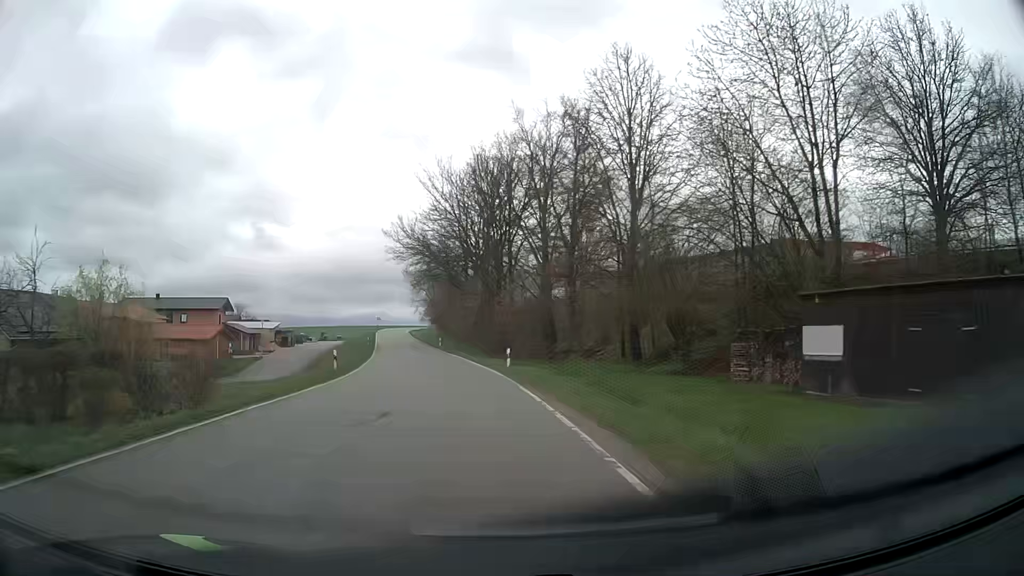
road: tertiary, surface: asphalt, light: Day
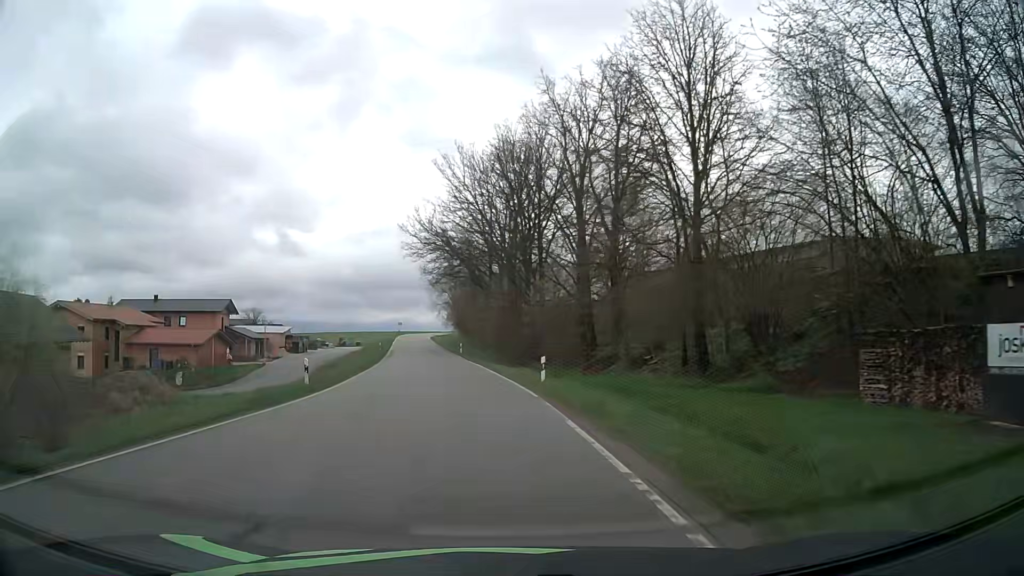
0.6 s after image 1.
(-0.1, +8.2) m; -2°
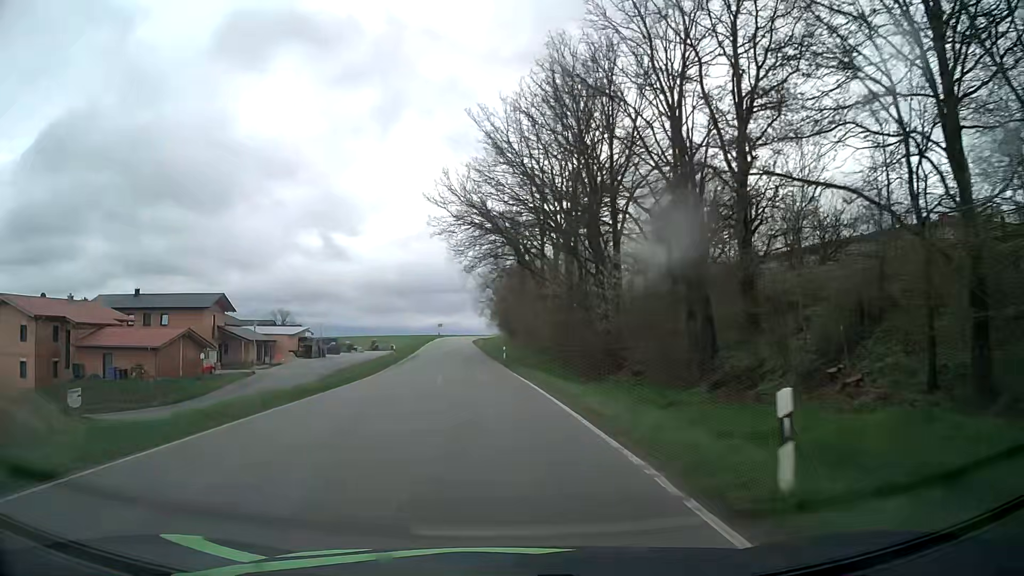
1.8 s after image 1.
(-0.6, +16.8) m; -4°
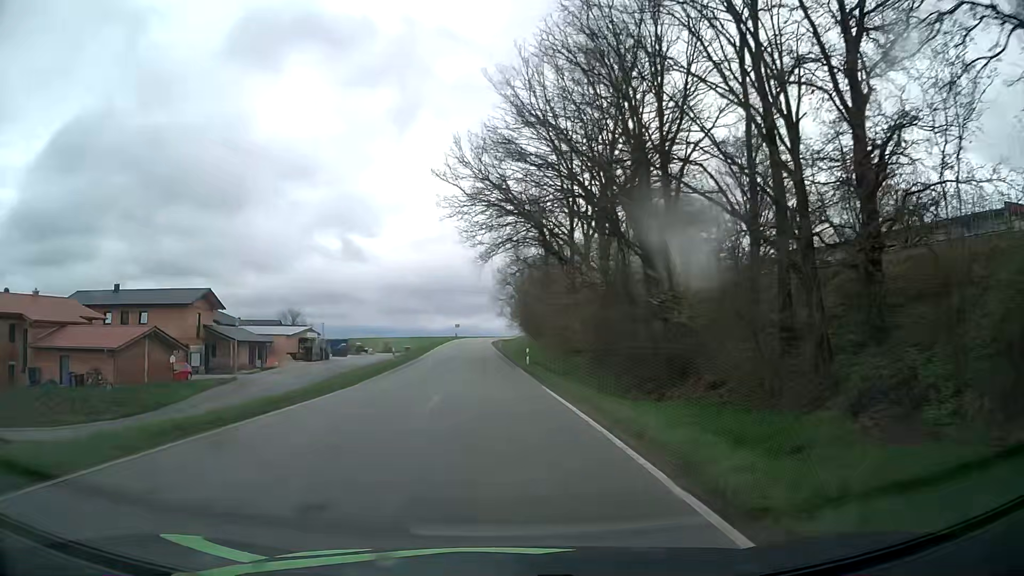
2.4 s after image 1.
(-0.1, +8.6) m; -2°
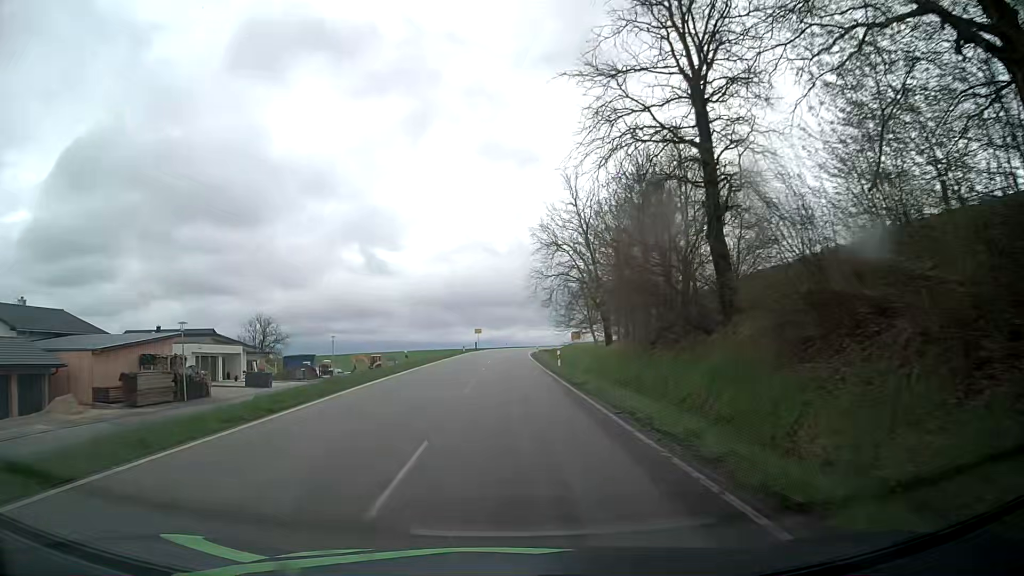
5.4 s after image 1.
(-1.7, +44.1) m; -3°
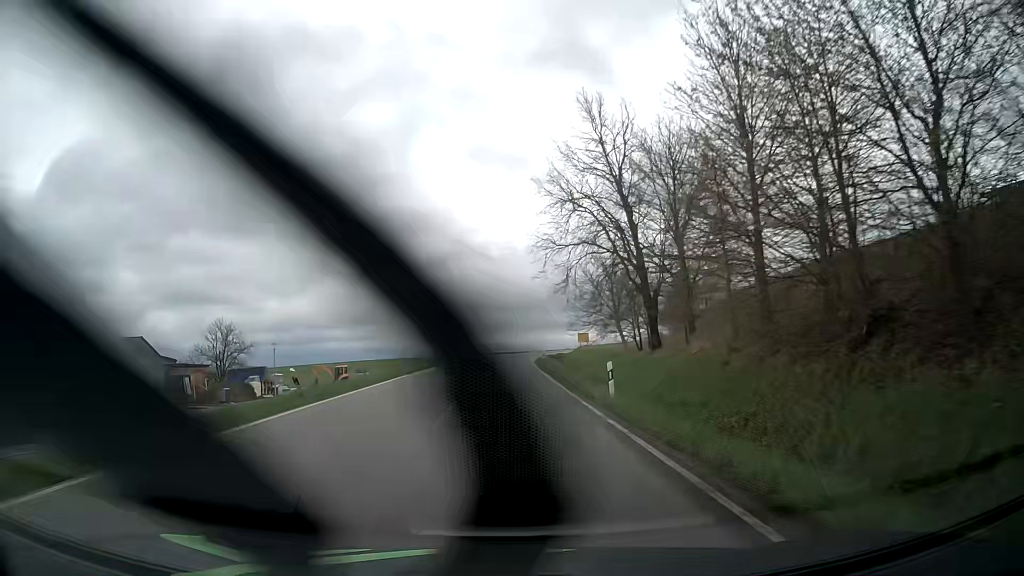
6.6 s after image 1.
(+0.2, +17.9) m; 0°
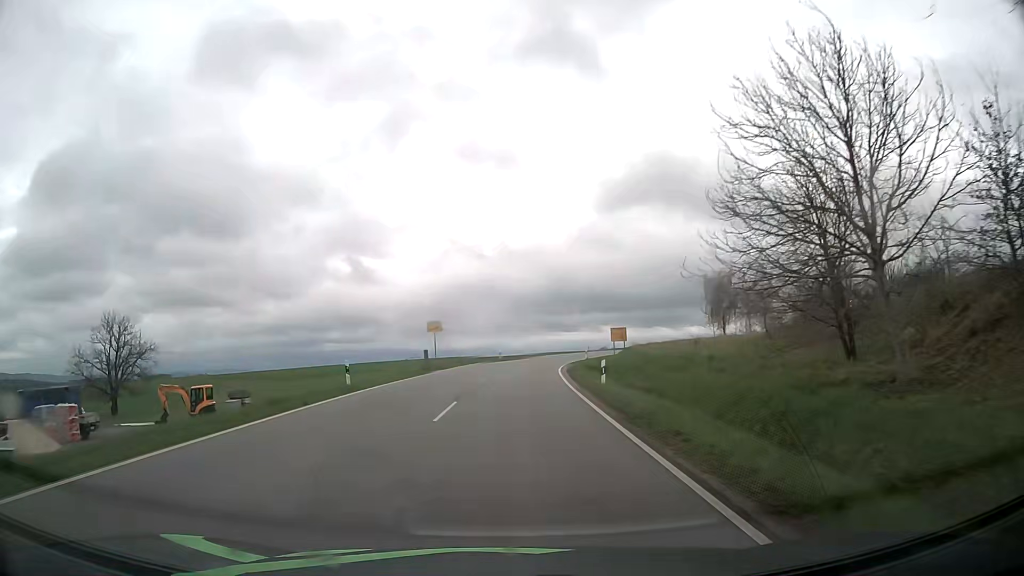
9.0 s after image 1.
(+0.2, +35.0) m; 0°
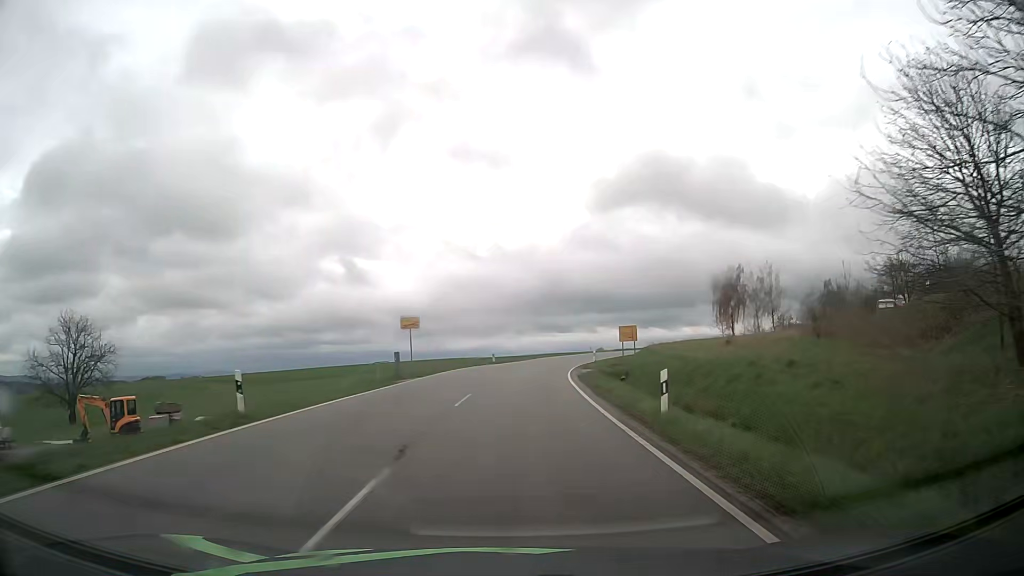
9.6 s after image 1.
(0.0, +8.7) m; +1°
(0, +10) (0, +20) (+1, +30) (+2, +40) (+3, +50) (+5, +60) (+8, +69) (+11, +79) (+14, +88) (+18, +97) m
